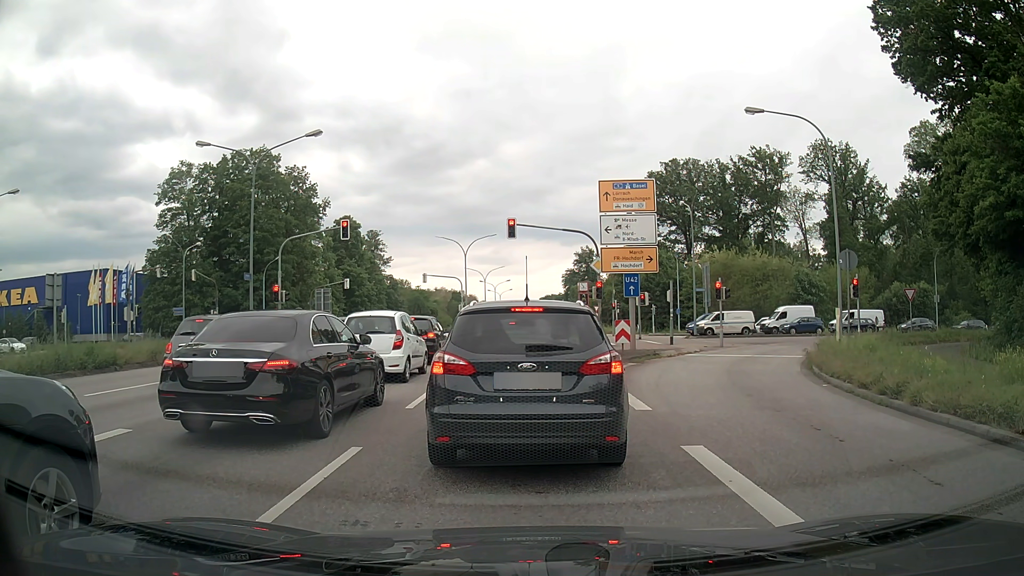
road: primary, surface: asphalt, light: Day
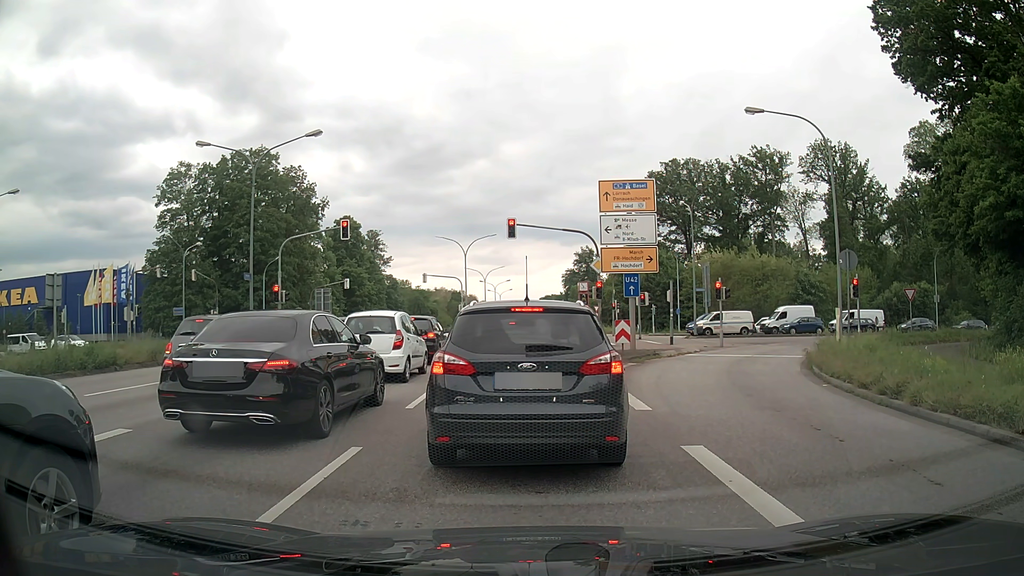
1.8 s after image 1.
(0.0, 0.0) m; 0°
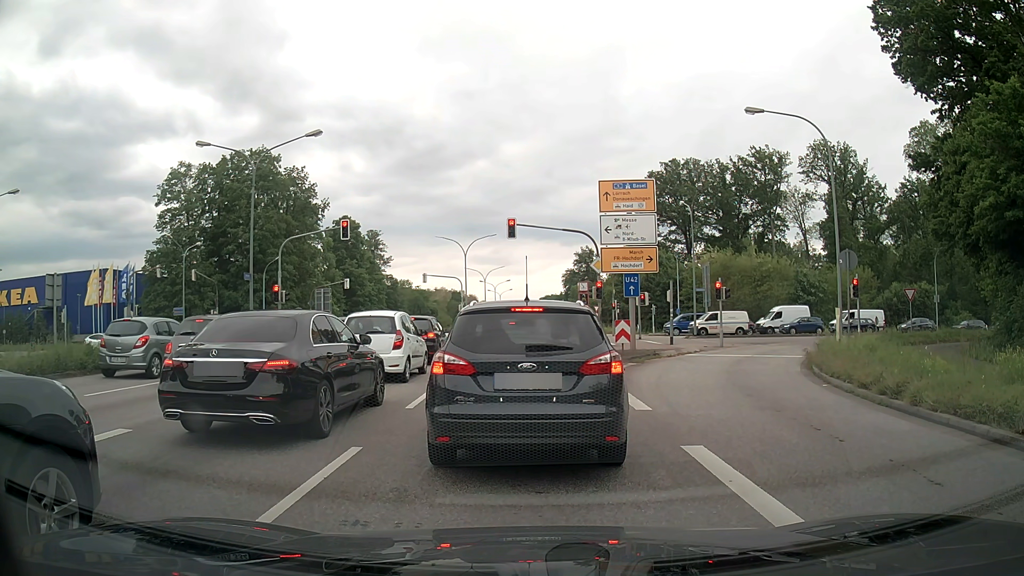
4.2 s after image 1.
(0.0, 0.0) m; 0°
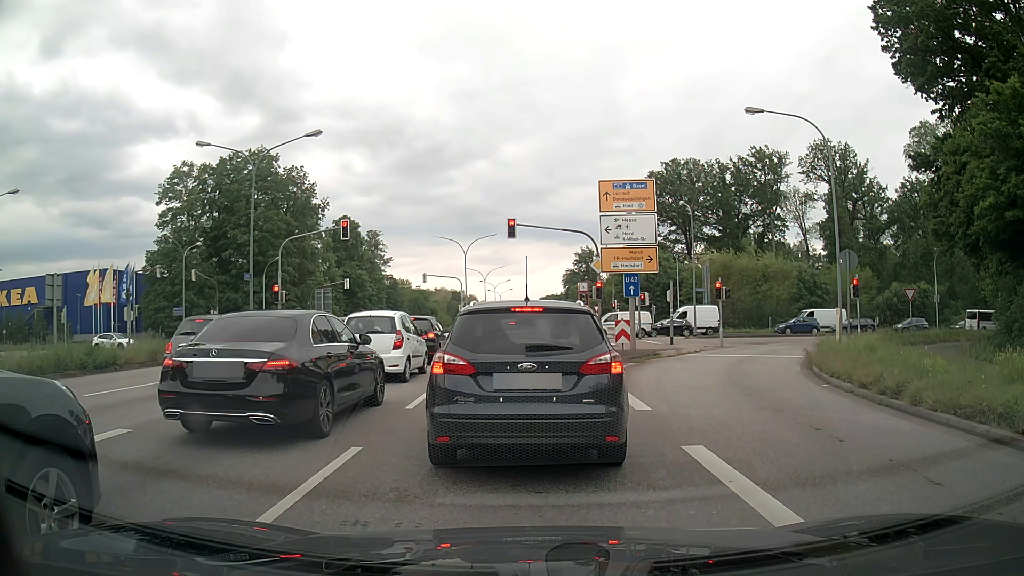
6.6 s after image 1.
(0.0, 0.0) m; 0°
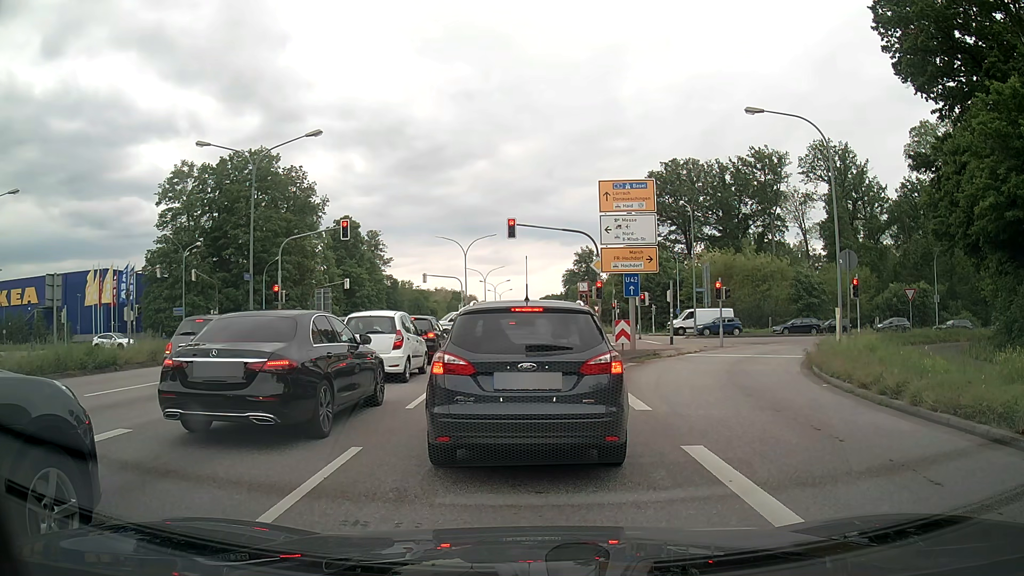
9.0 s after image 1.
(0.0, 0.0) m; 0°
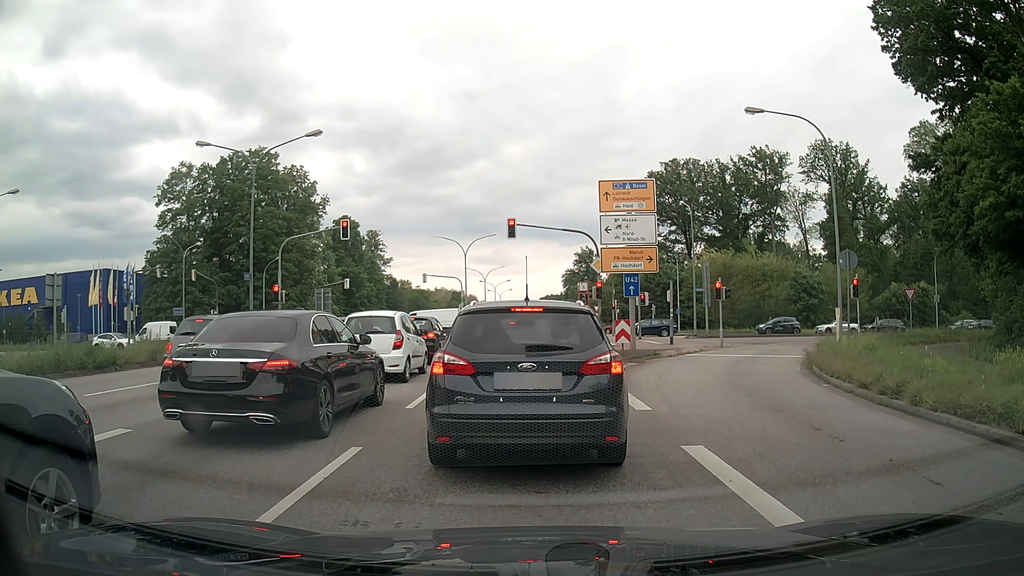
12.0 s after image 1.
(0.0, 0.0) m; 0°
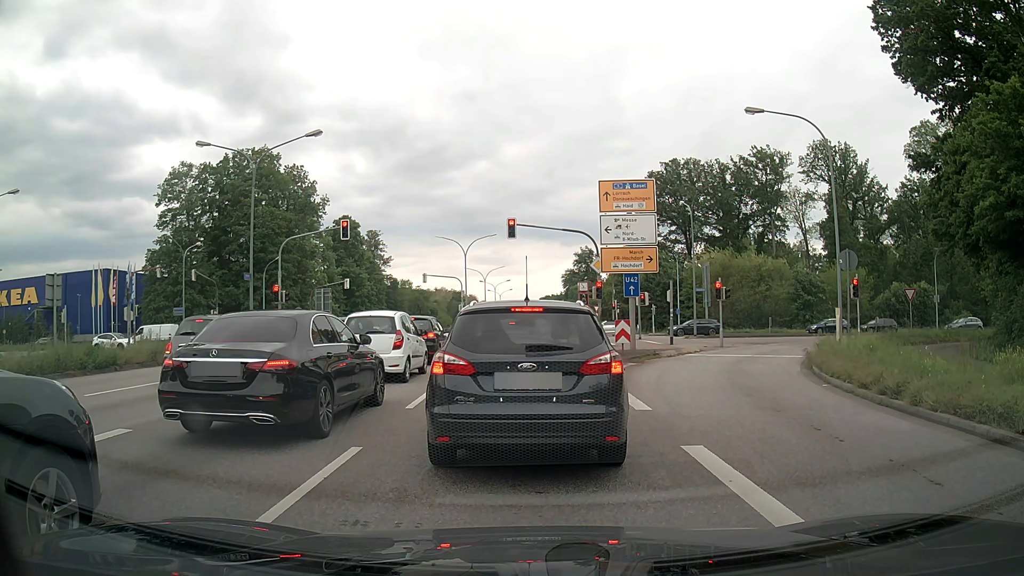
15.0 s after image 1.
(0.0, 0.0) m; 0°
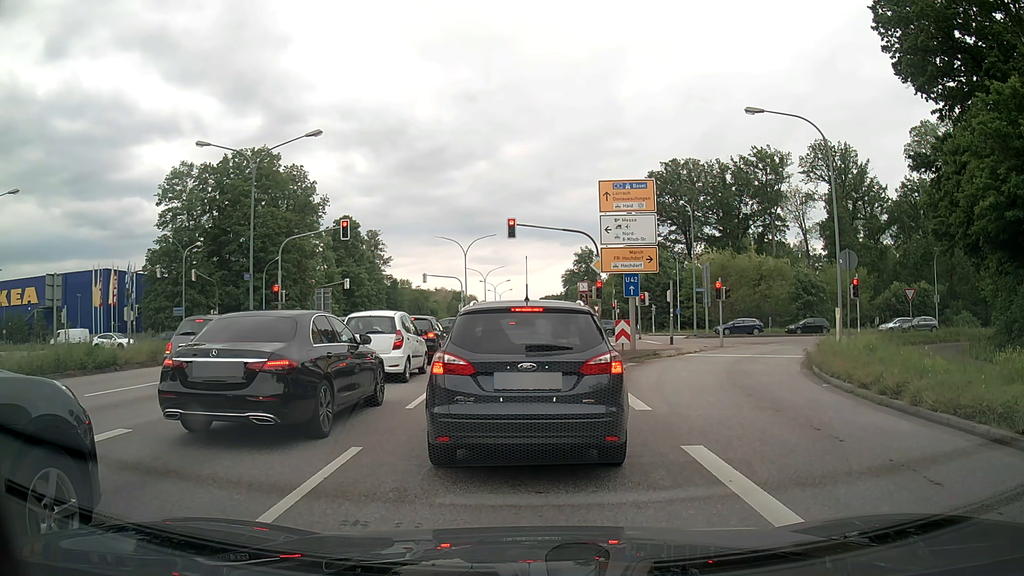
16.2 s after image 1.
(0.0, 0.0) m; 0°
(0, +10) (-1, +20) (-1, +30) (-2, +40) (-2, +50) (-3, +60) (-3, +70) (-4, +80) (-4, +90) (-5, +100) m
